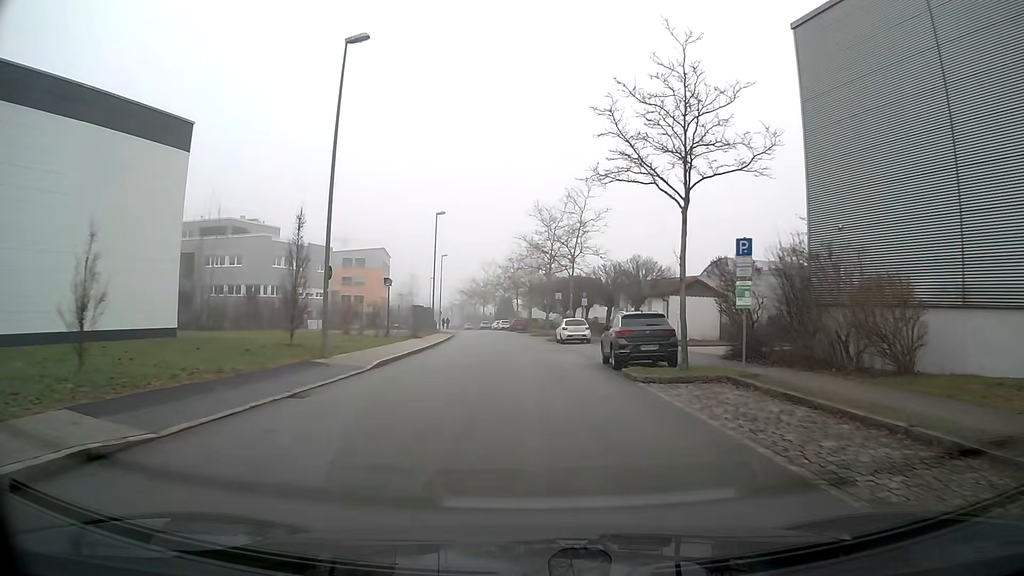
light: Day
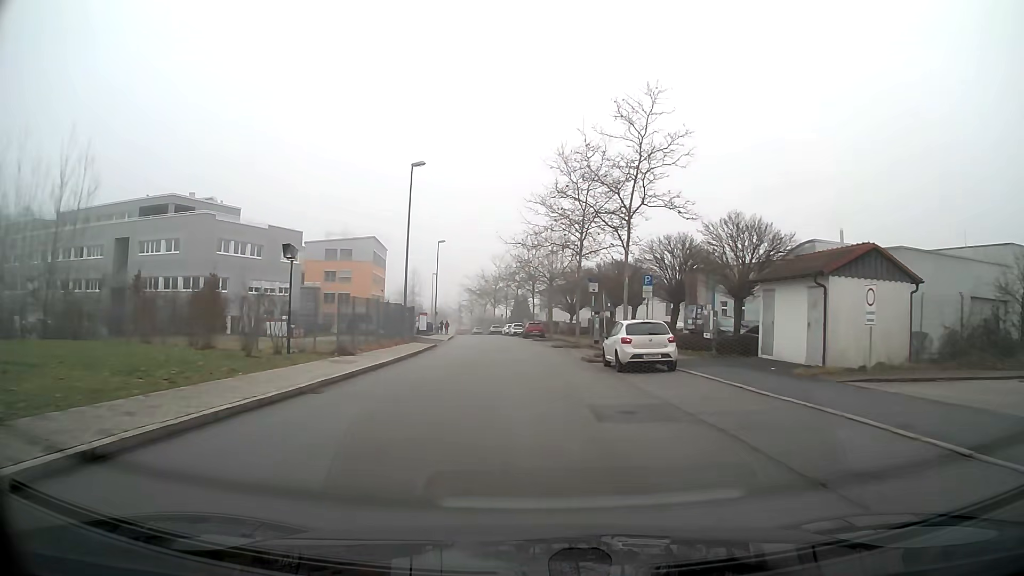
(-0.3, +19.3) m; -1°
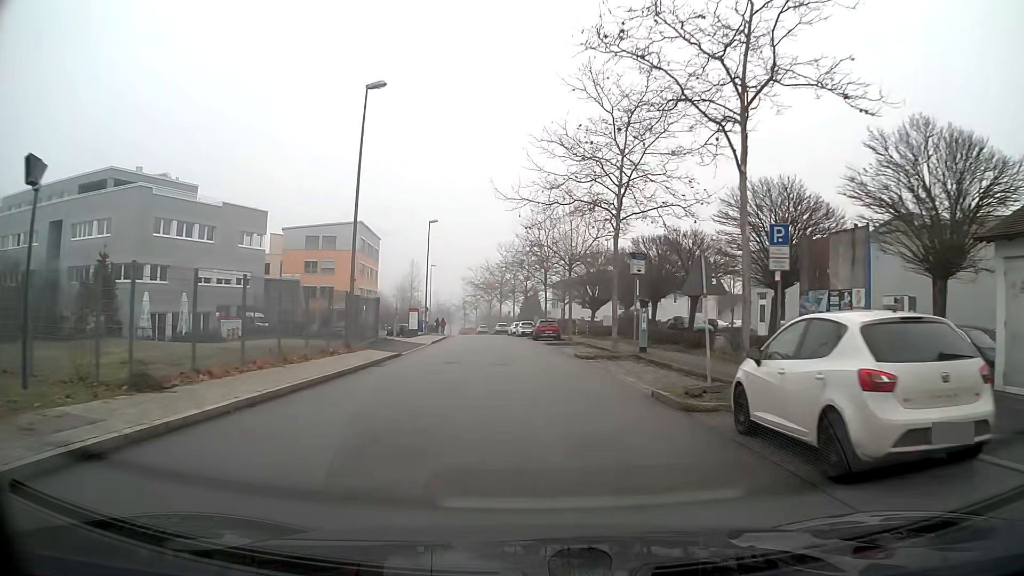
(-0.1, +13.2) m; -1°
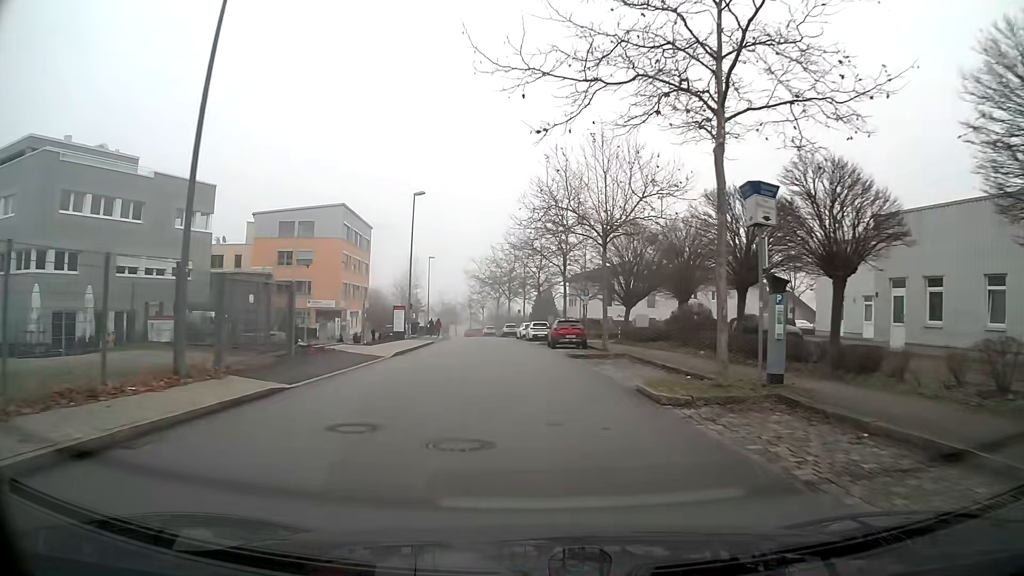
(-0.1, +13.3) m; -1°
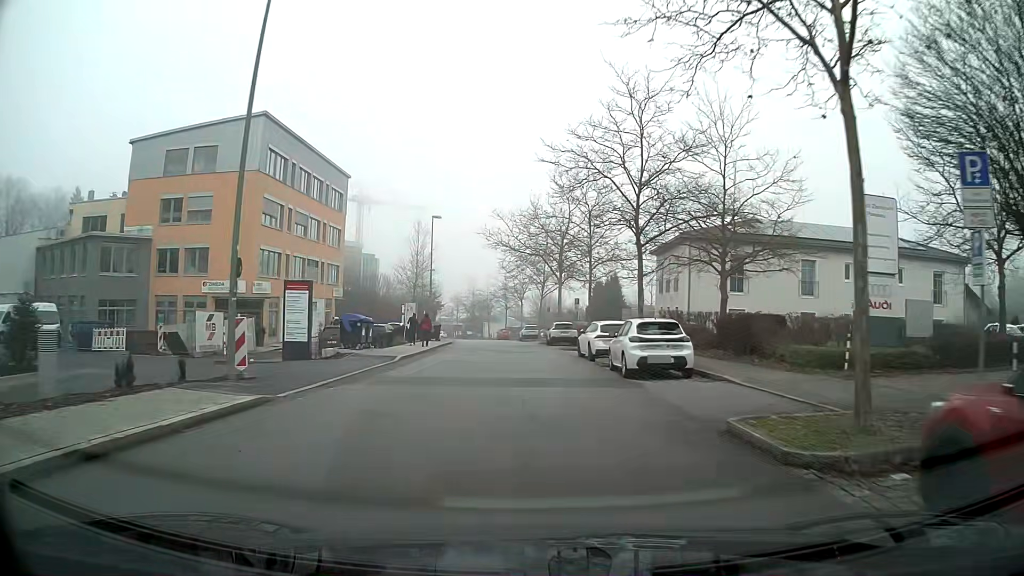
(-1.1, +32.8) m; -4°
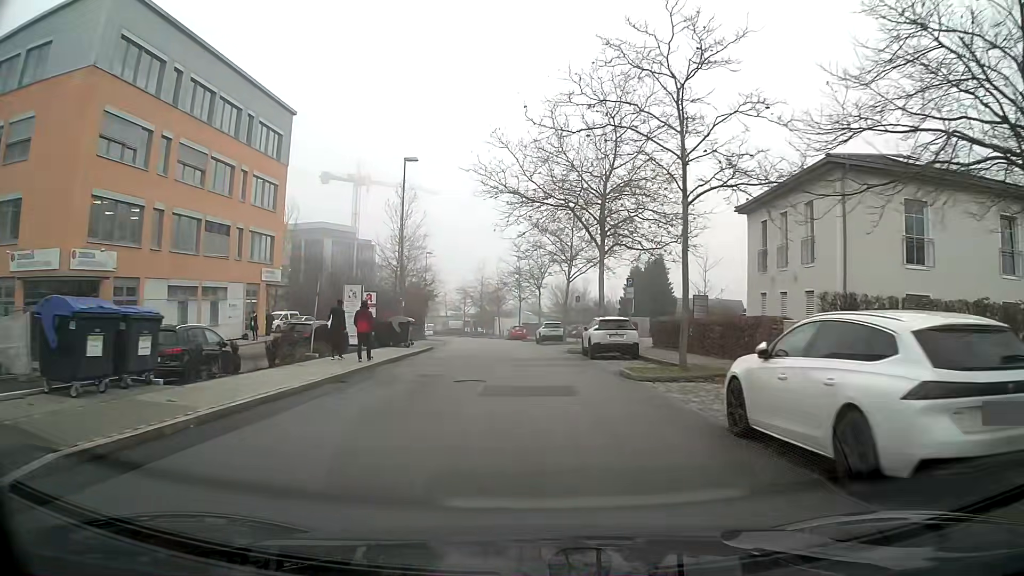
(-0.2, +19.1) m; -2°
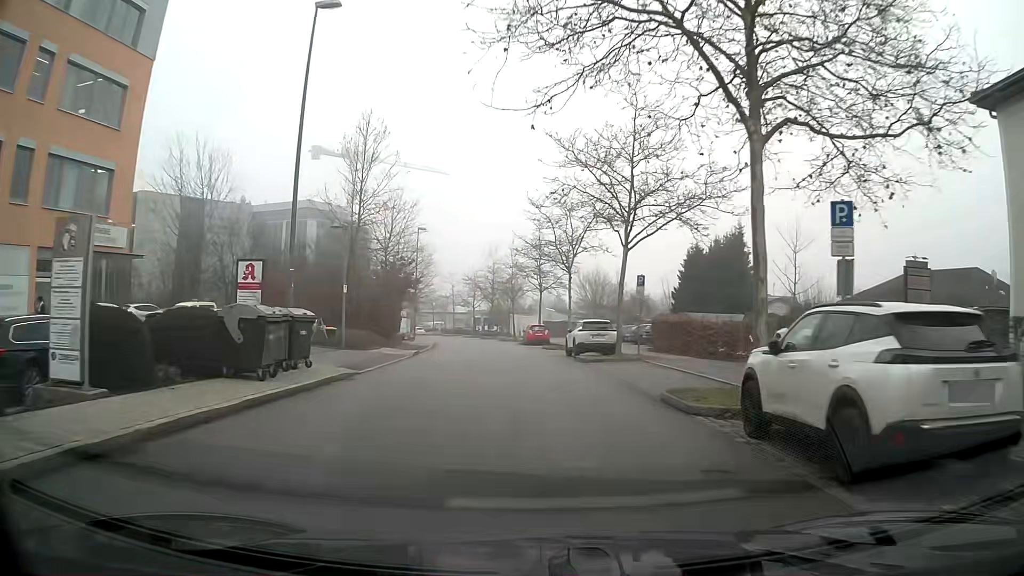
(-0.3, +19.4) m; -2°
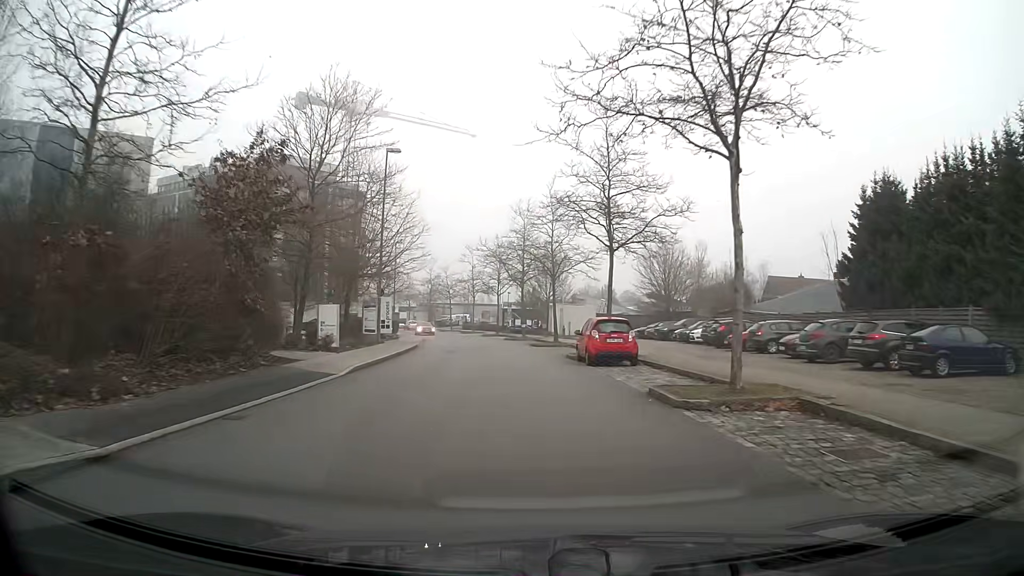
(-0.9, +27.1) m; -4°
